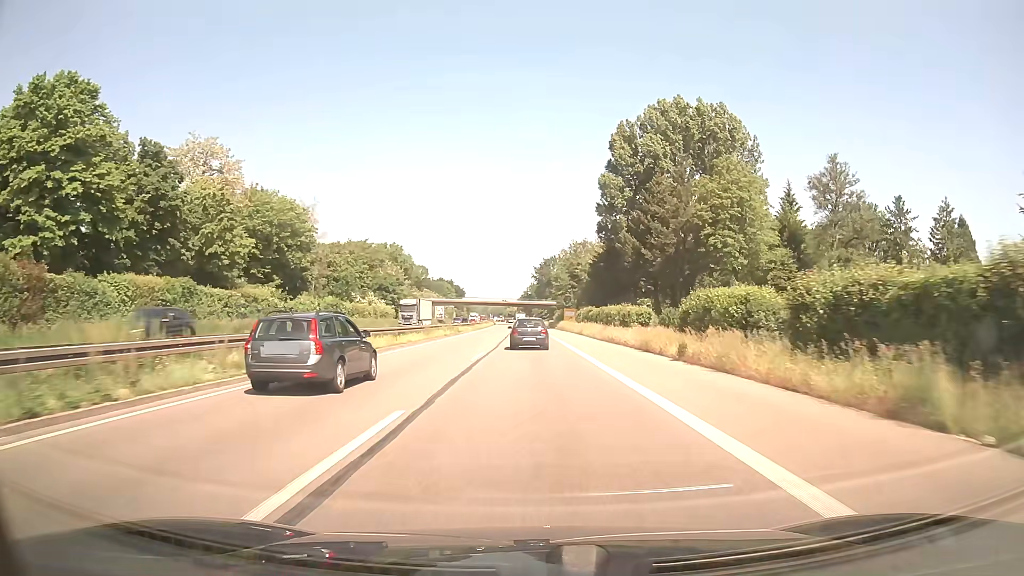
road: trunk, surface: asphalt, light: Day
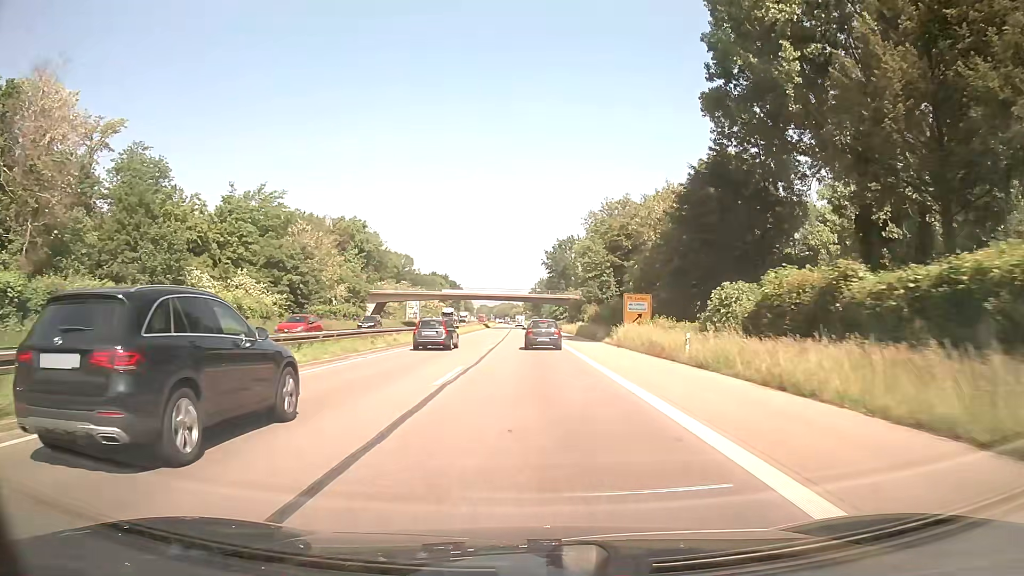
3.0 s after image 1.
(-0.4, +63.1) m; -1°
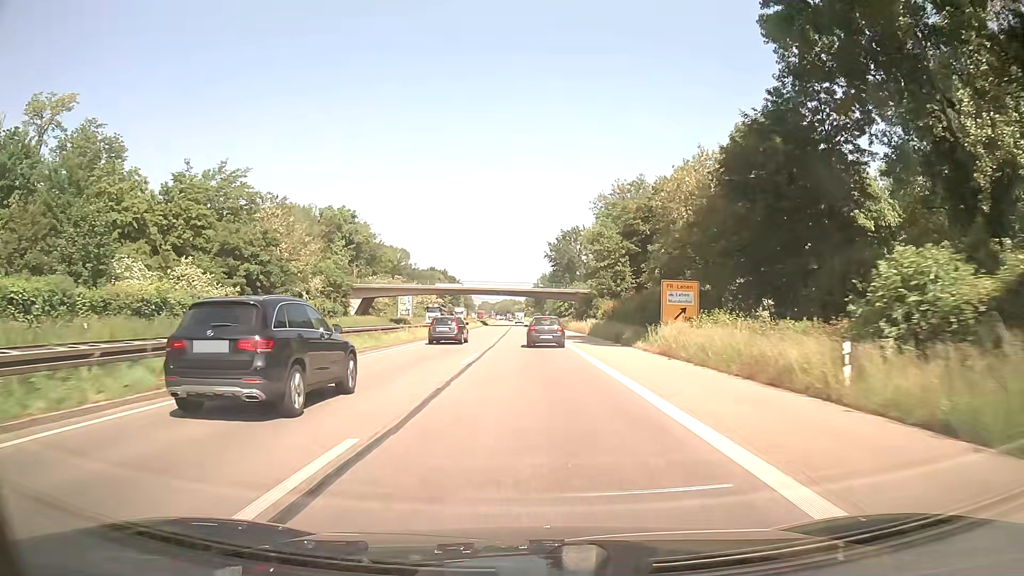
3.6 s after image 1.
(0.0, +12.6) m; 0°
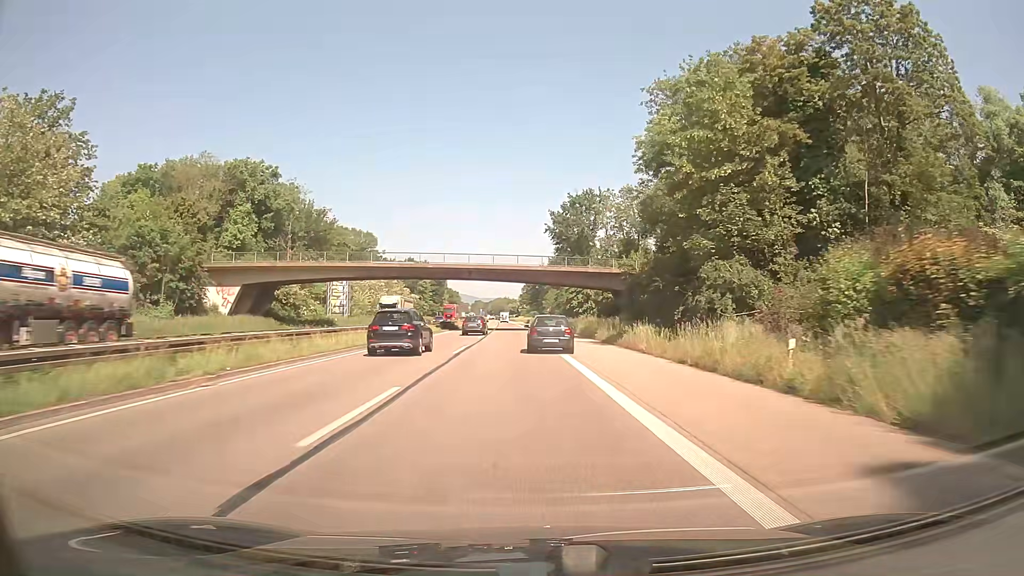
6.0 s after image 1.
(+0.1, +49.3) m; +1°
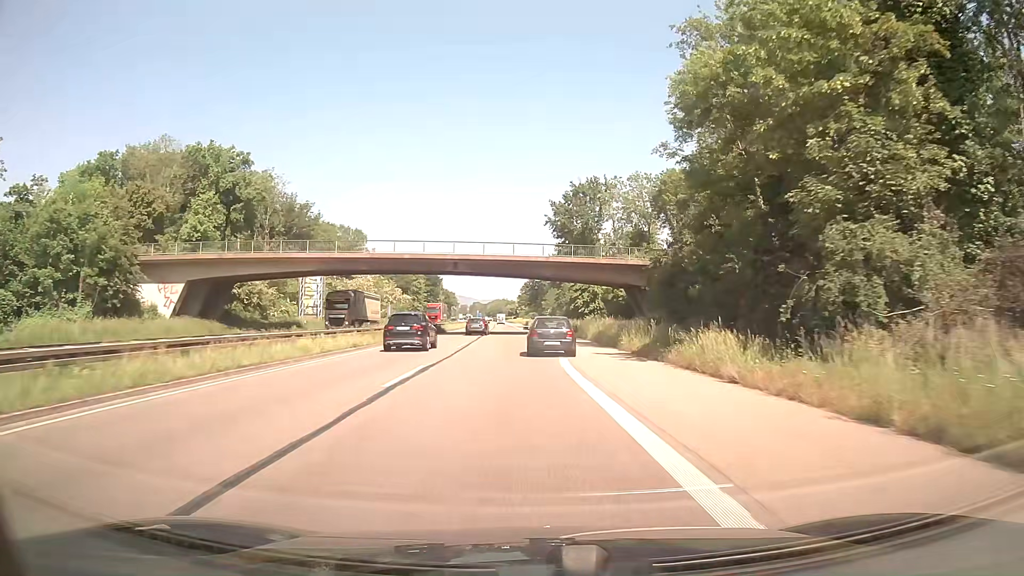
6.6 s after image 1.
(0.0, +11.9) m; 0°
(0, +10) (0, +20) (0, +30) (0, +40) (0, +50) (0, +60) (0, +70) (0, +80) (0, +90) (0, +100) m
